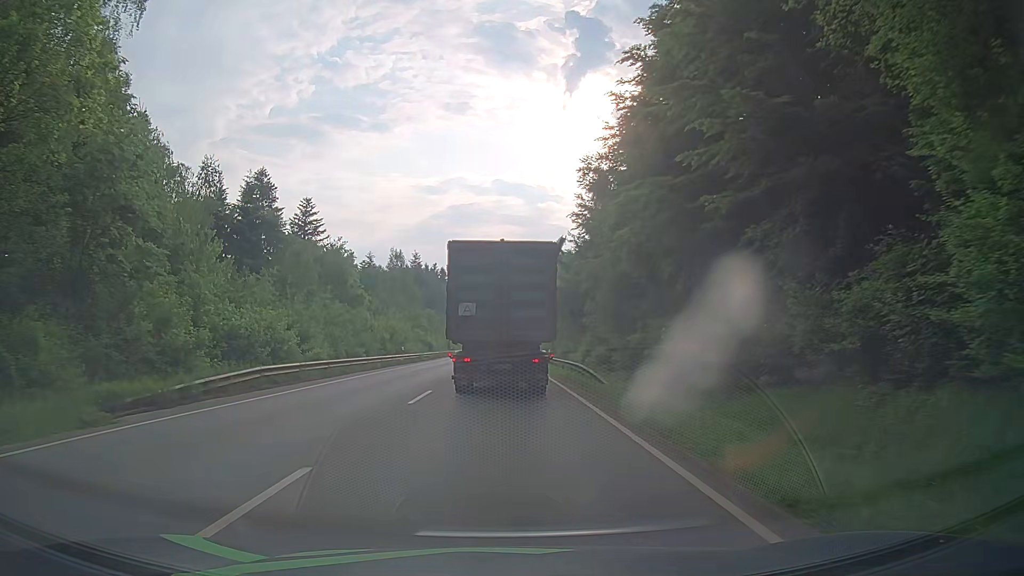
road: secondary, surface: asphalt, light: Day
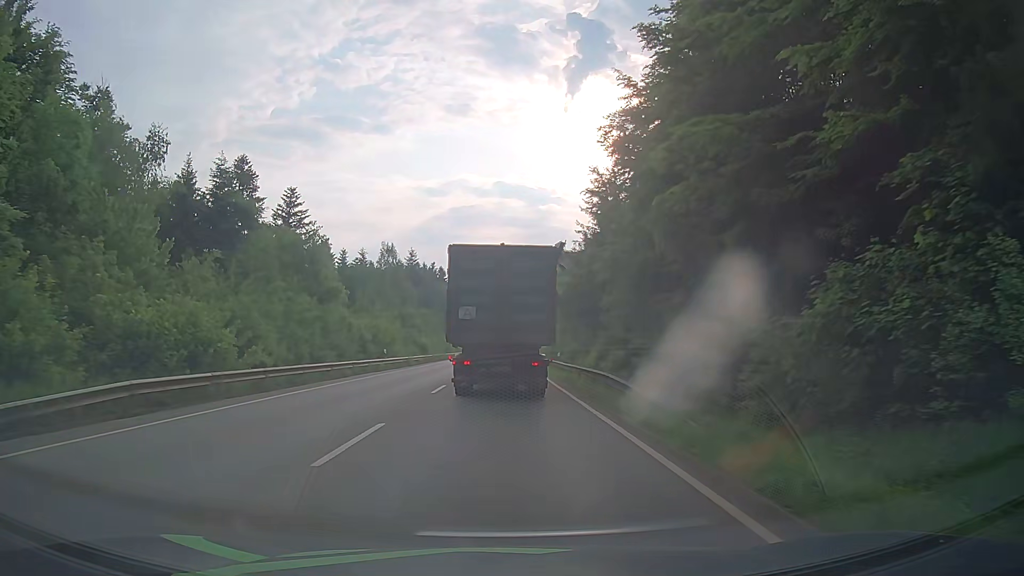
(-0.1, +7.7) m; 0°
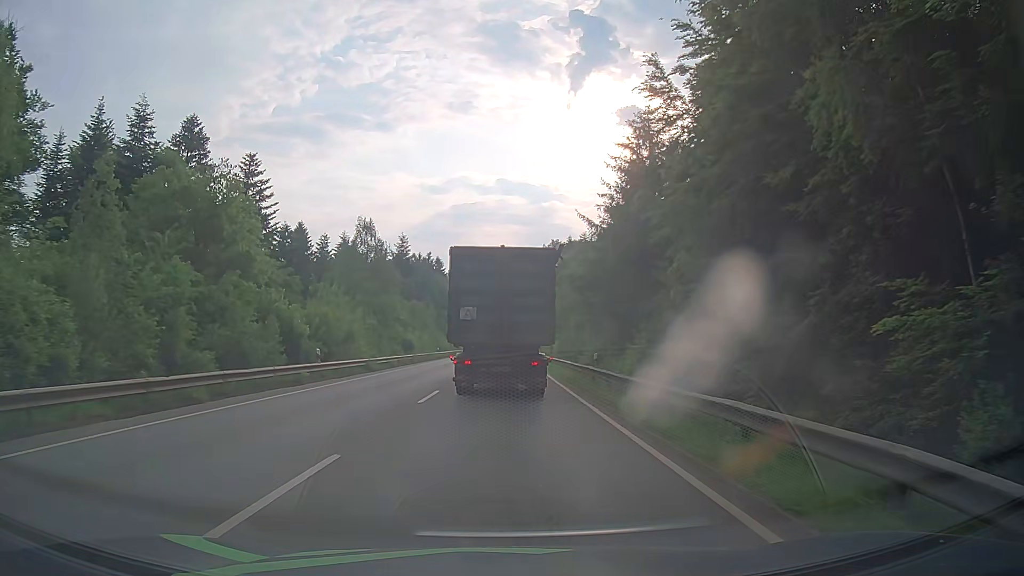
(-0.1, +15.6) m; -1°
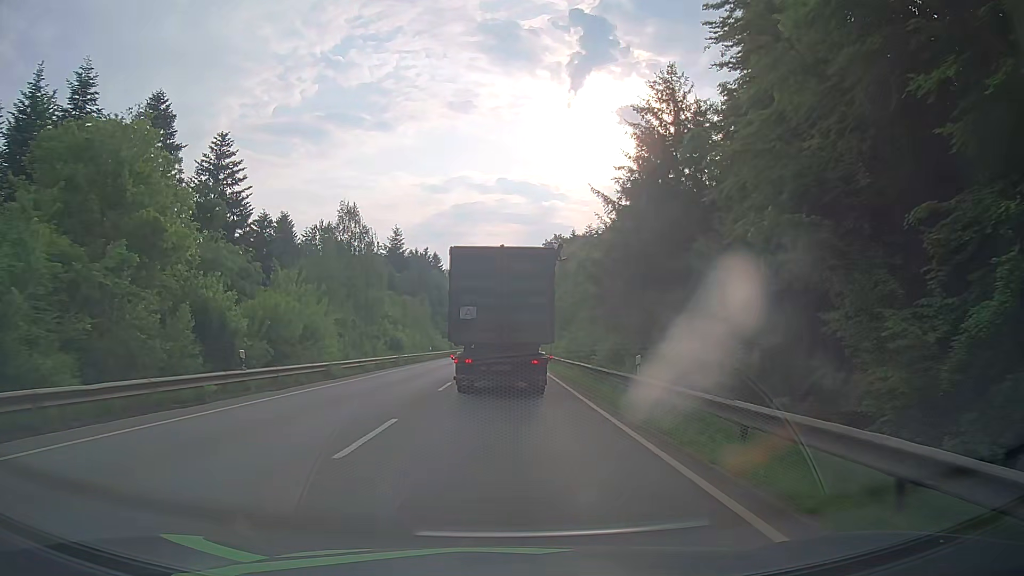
(+0.1, +8.0) m; 0°
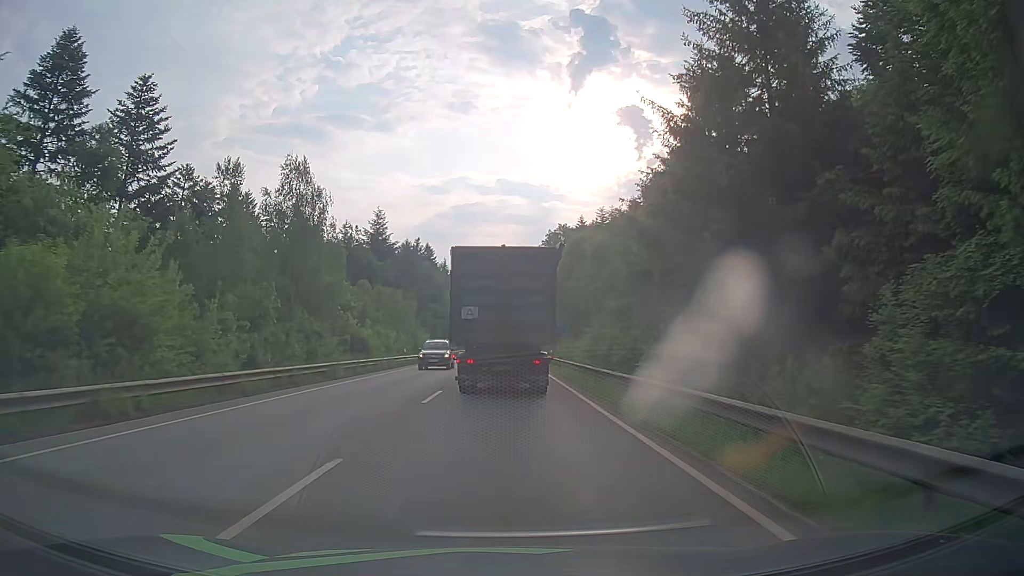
(0.0, +16.5) m; 0°
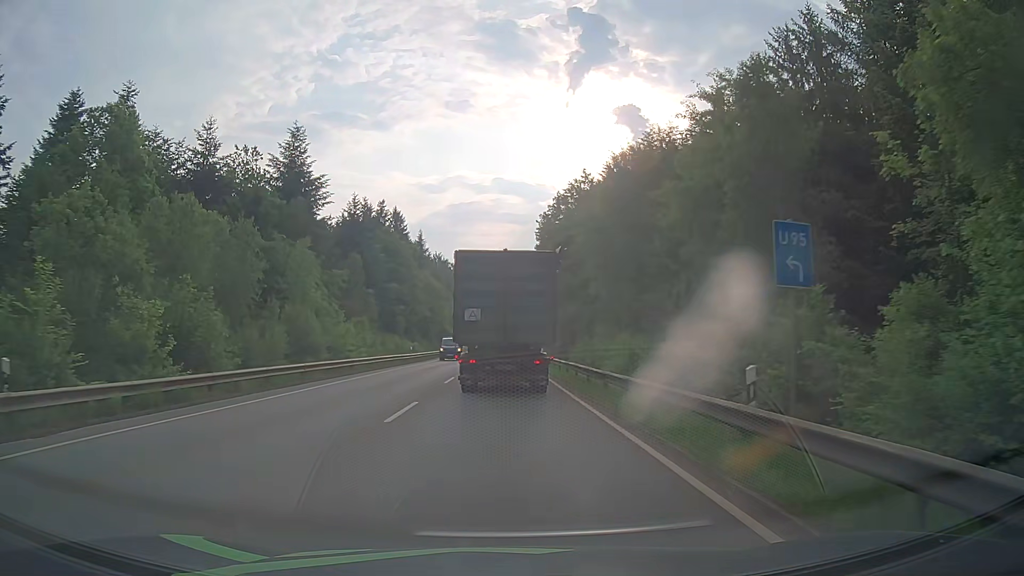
(0.0, +40.3) m; 0°
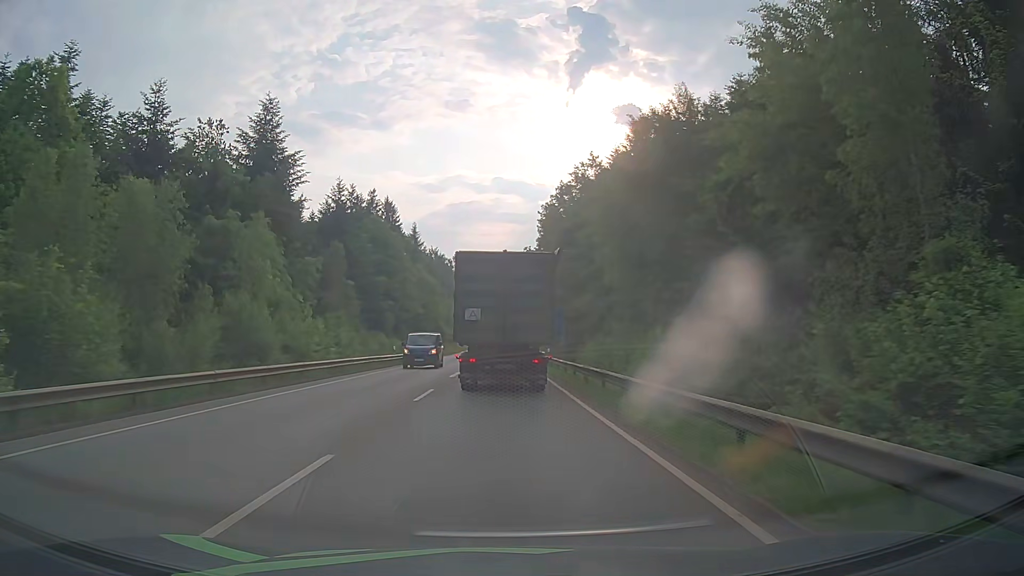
(0.0, +8.0) m; 0°
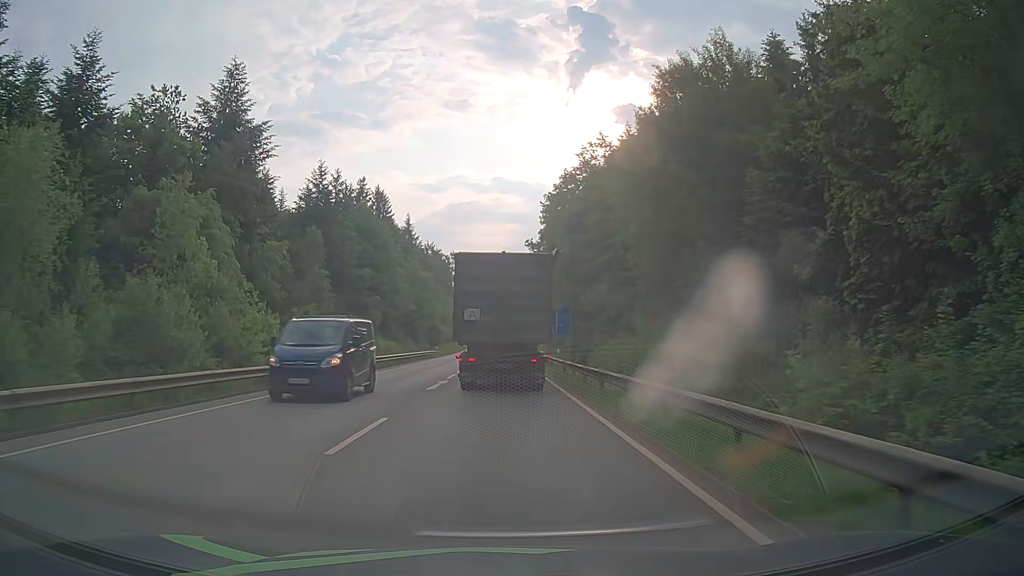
(0.0, +8.1) m; 0°
